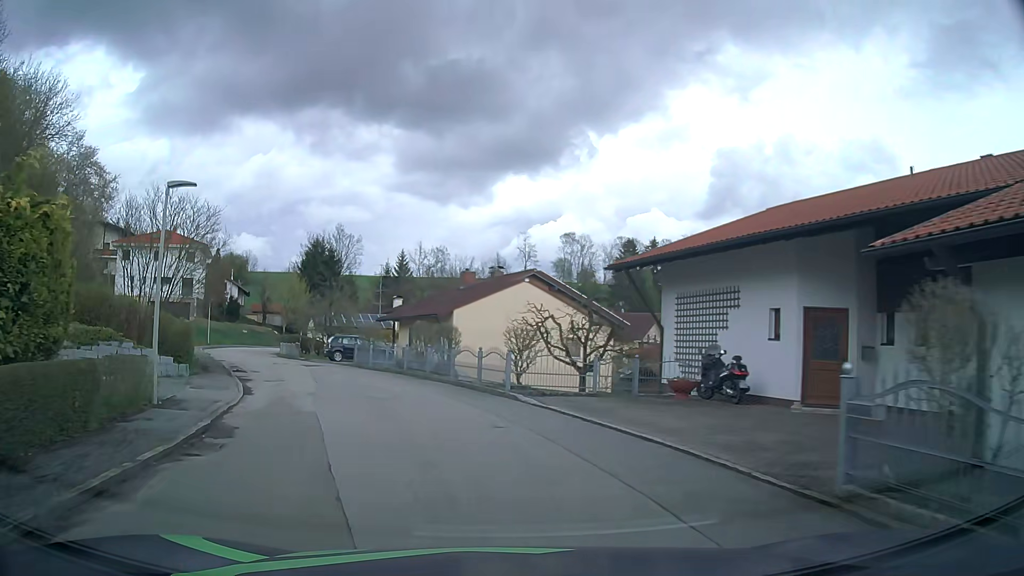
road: residential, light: Day
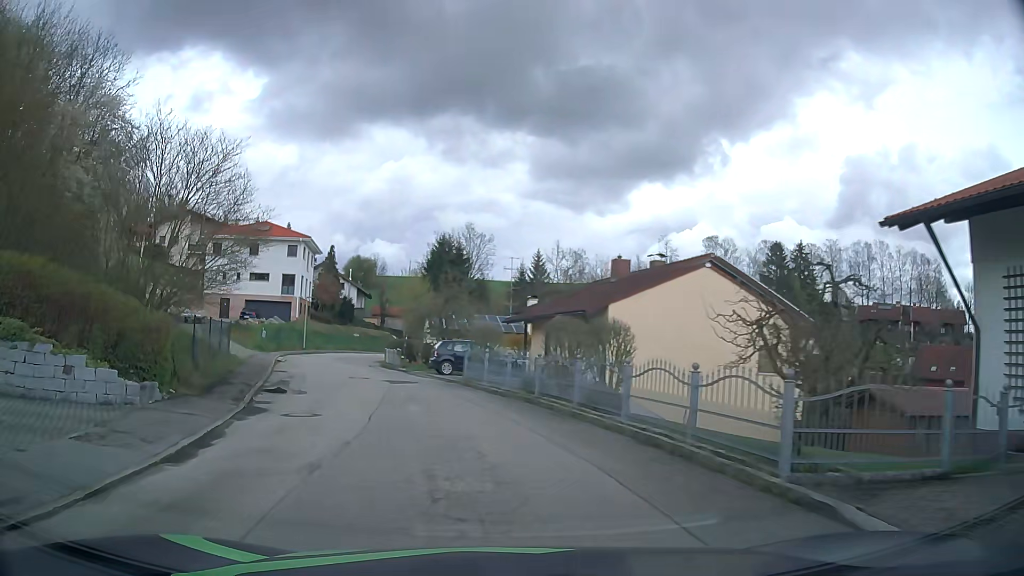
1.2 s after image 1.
(-1.1, +9.9) m; -12°
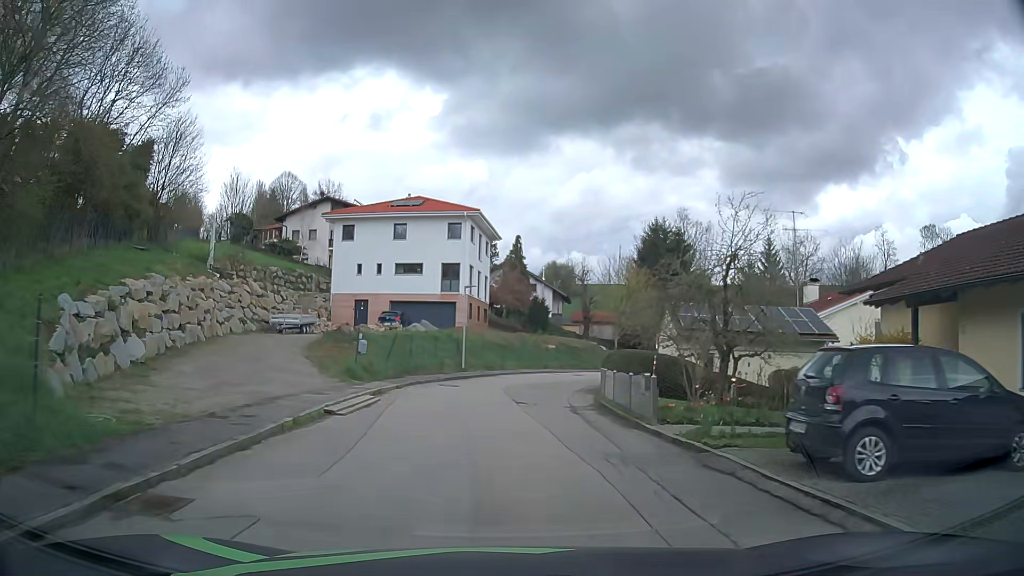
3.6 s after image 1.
(-3.7, +20.4) m; -17°
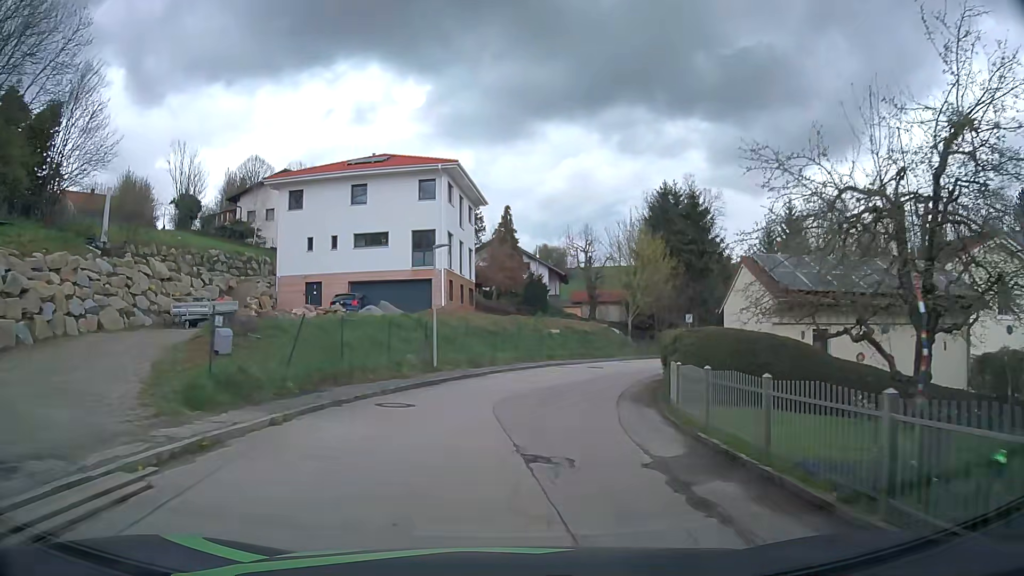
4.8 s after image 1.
(+0.1, +10.8) m; +2°
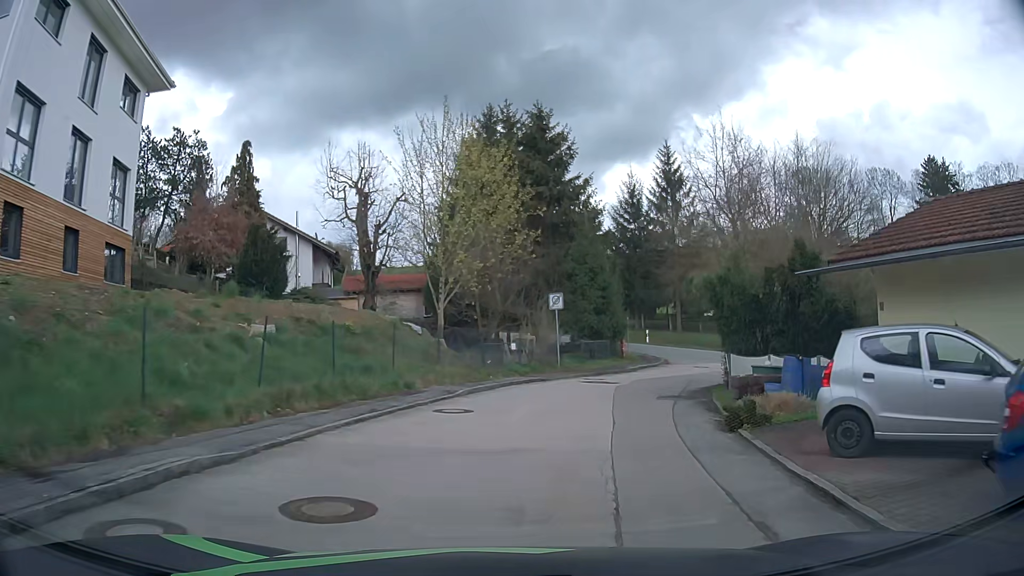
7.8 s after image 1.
(+3.1, +25.4) m; +18°
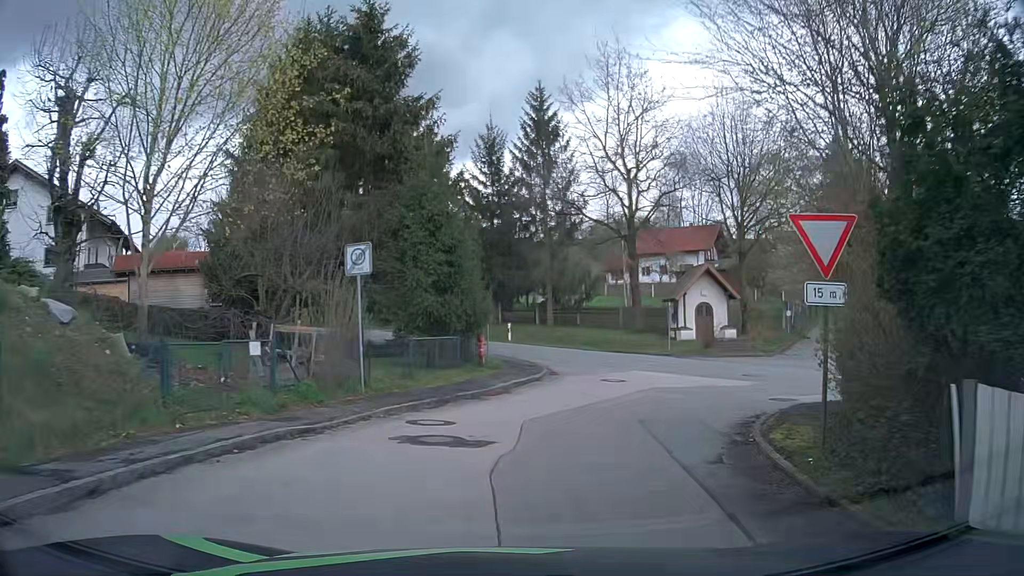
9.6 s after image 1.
(+1.3, +13.4) m; +12°
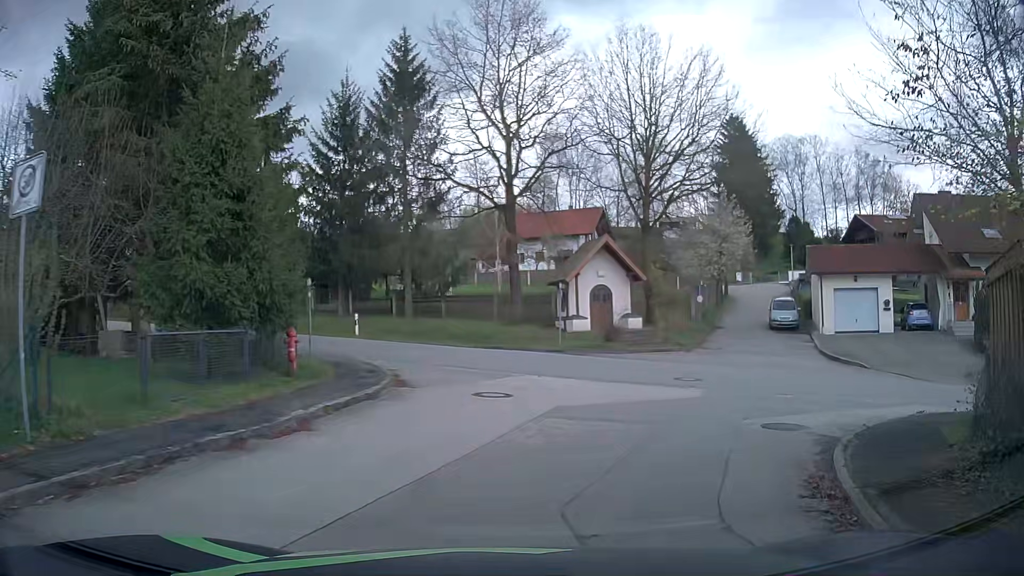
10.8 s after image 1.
(+0.7, +7.1) m; +12°
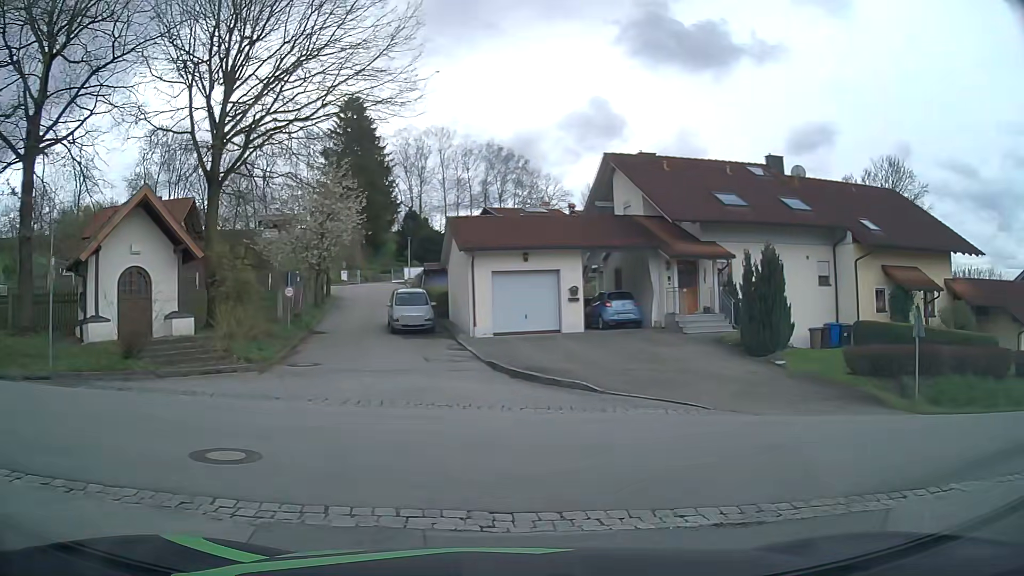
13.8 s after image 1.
(+2.4, +10.5) m; +35°
